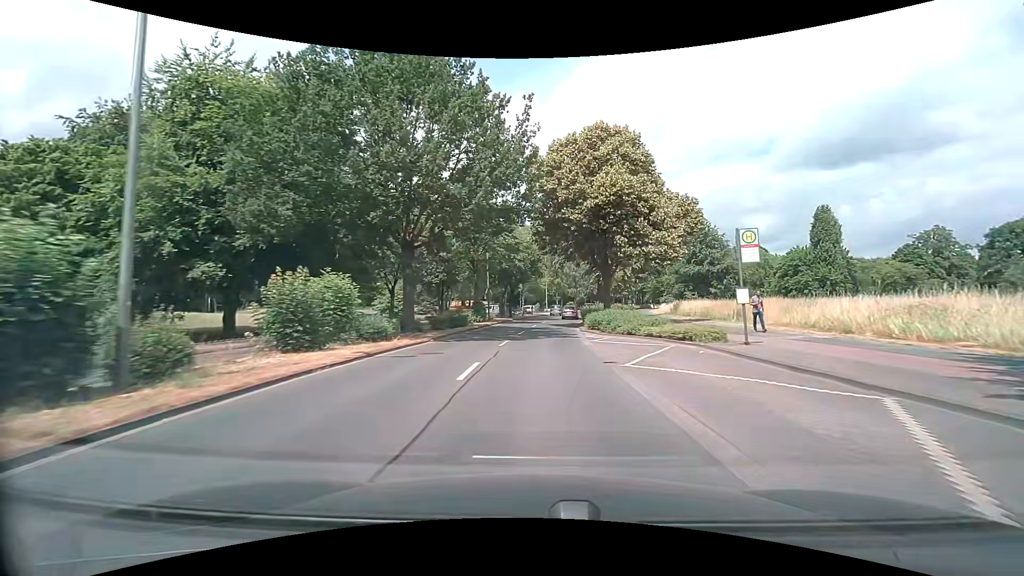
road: primary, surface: asphalt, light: Day
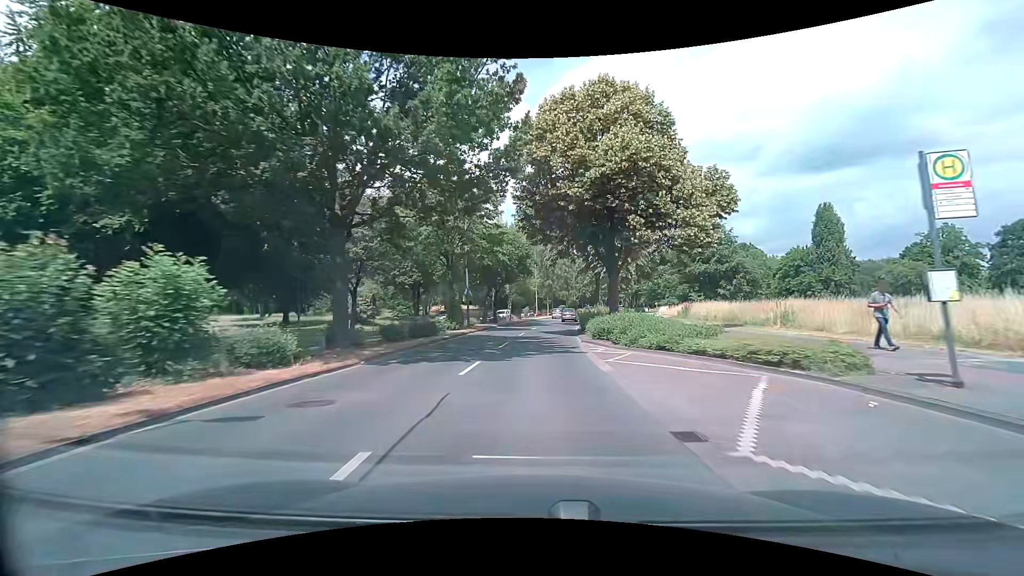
(+0.1, +7.6) m; +1°
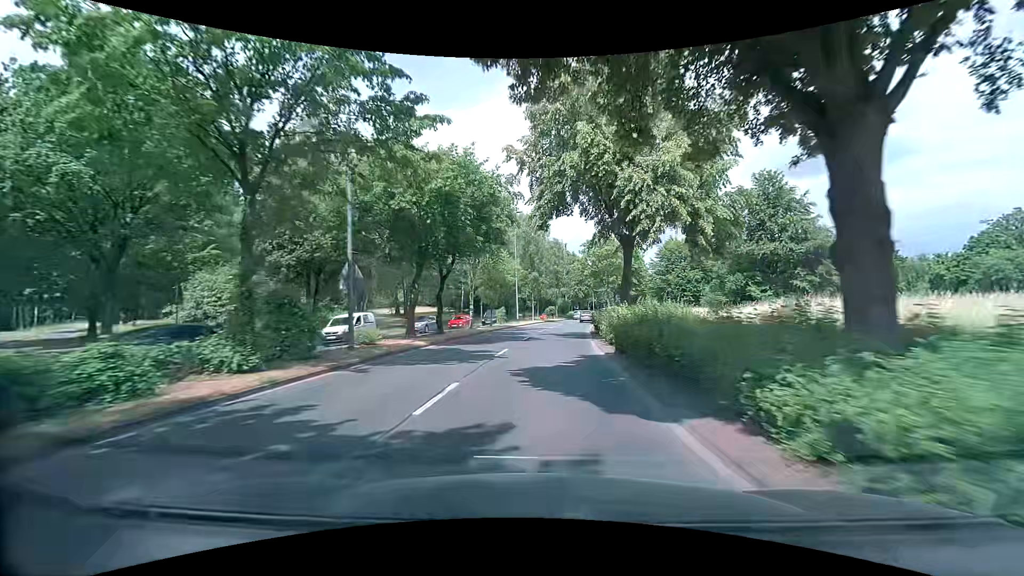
(+0.3, +22.4) m; +1°
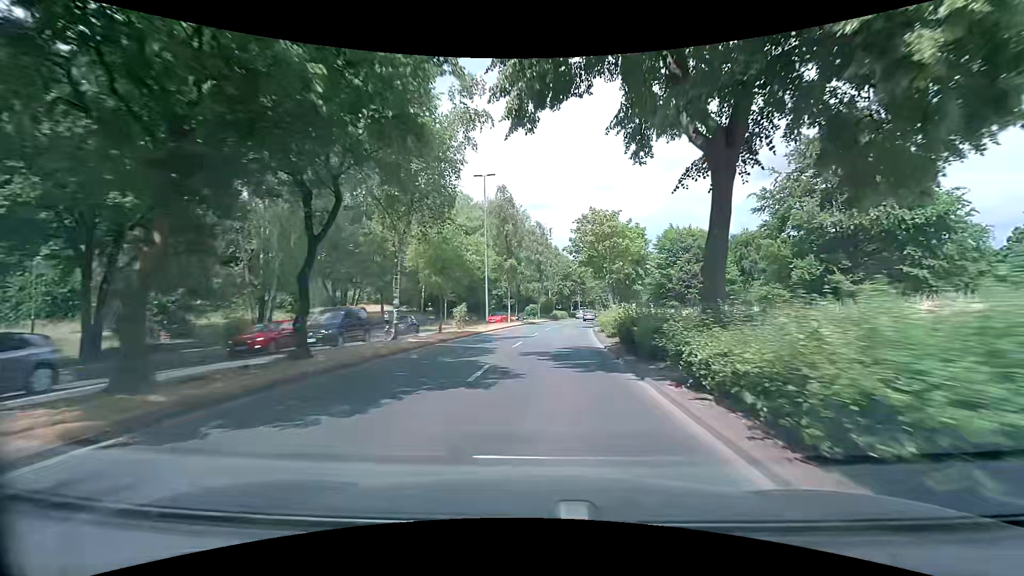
(+0.2, +14.8) m; +2°
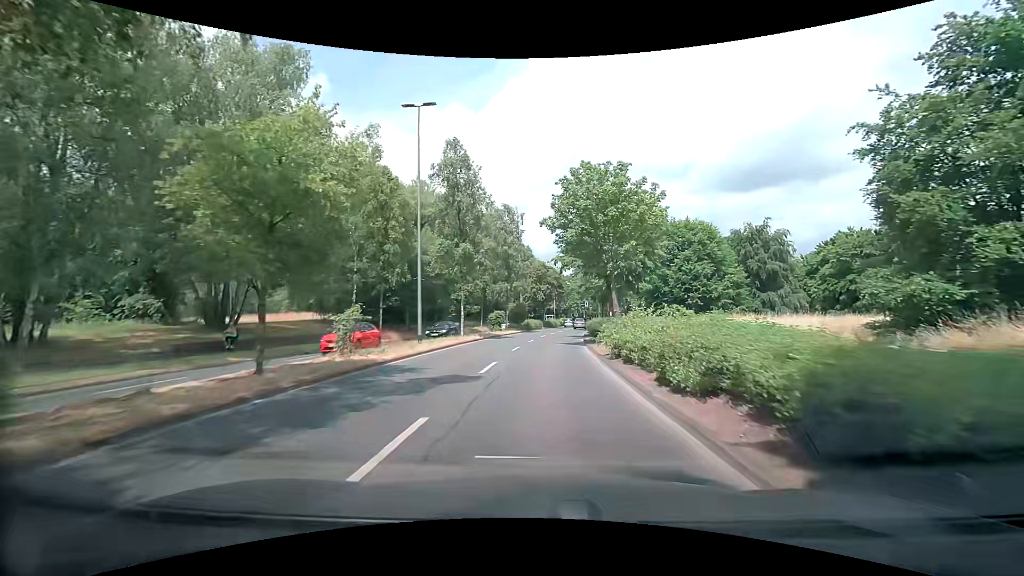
(+0.5, +14.9) m; +3°
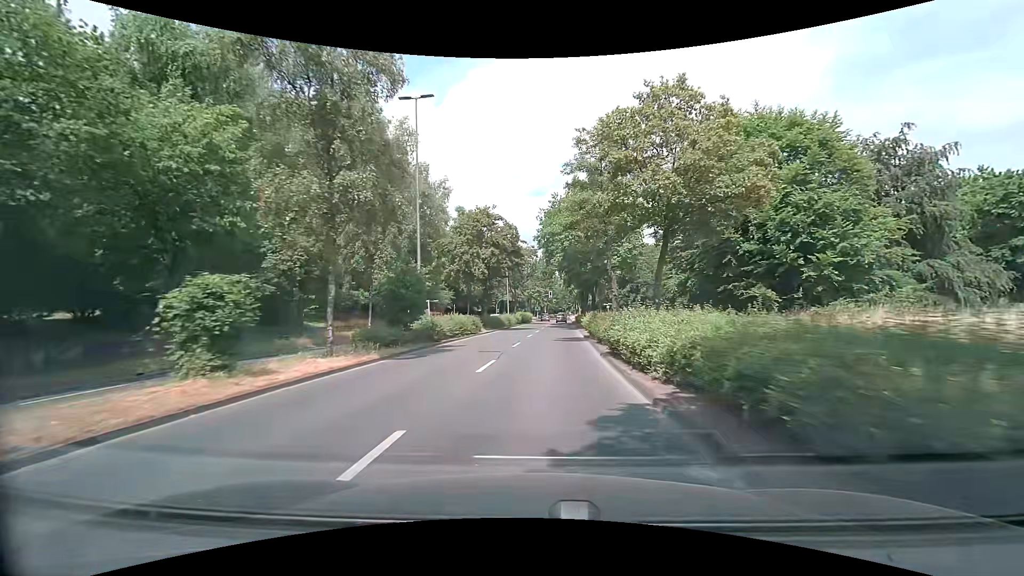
(+1.8, +37.2) m; +5°
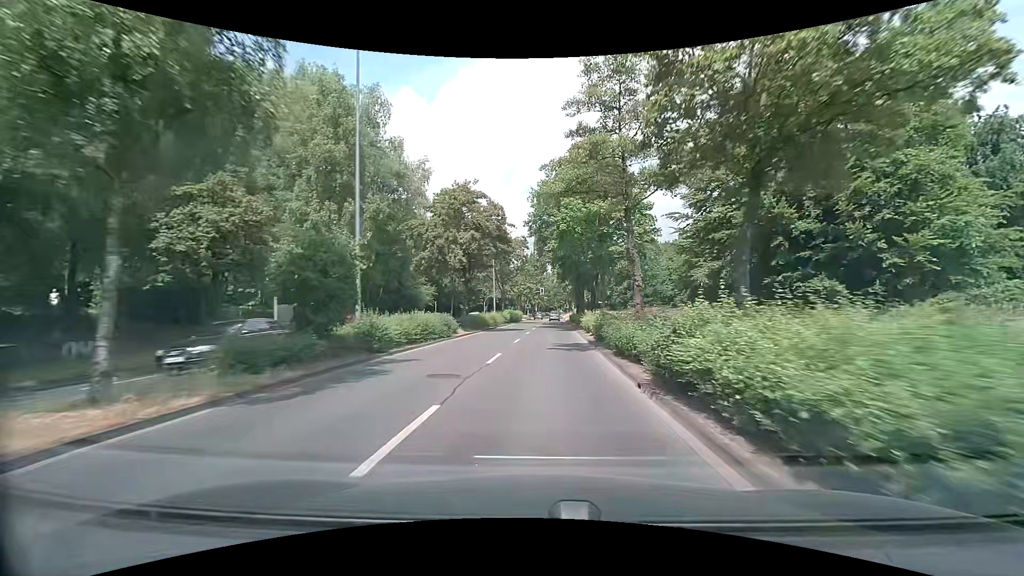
(0.0, +7.5) m; +1°
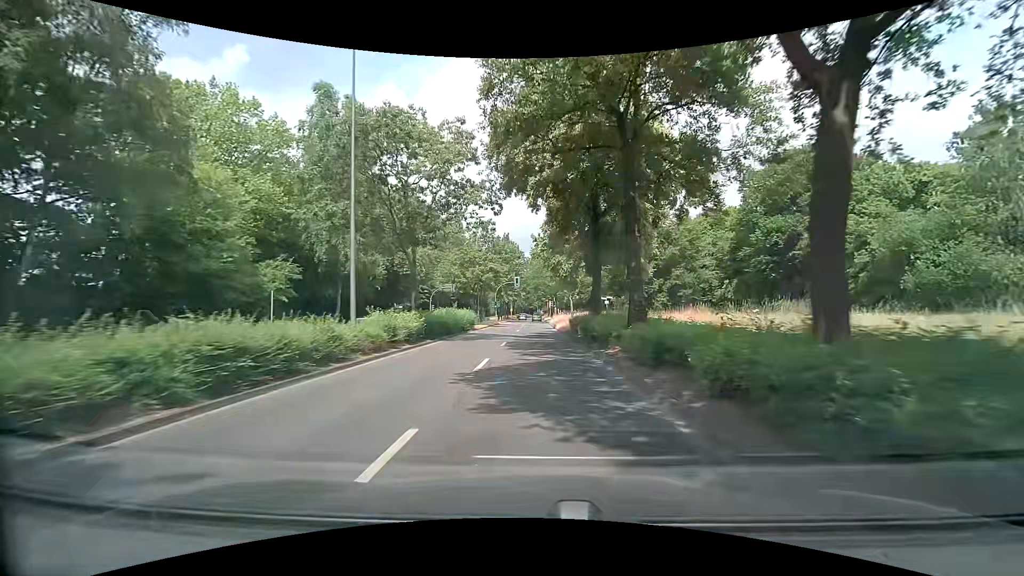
(+1.2, +37.8) m; +3°
(0, +10) (0, +20) (0, +30) (0, +40) (0, +50) (0, +60) (0, +70) (0, +80) (0, +90) (0, +100) m
